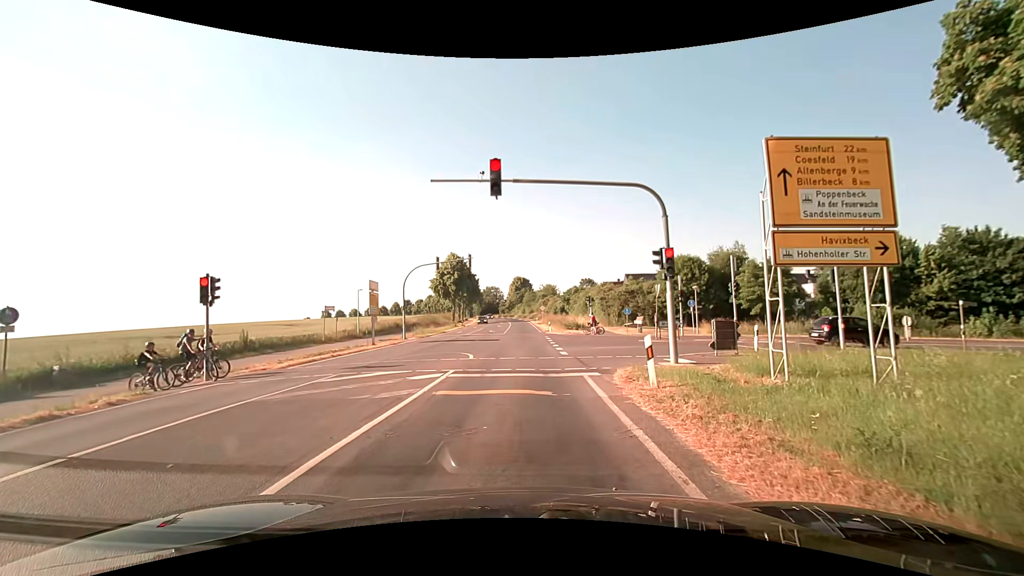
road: secondary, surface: asphalt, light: Day
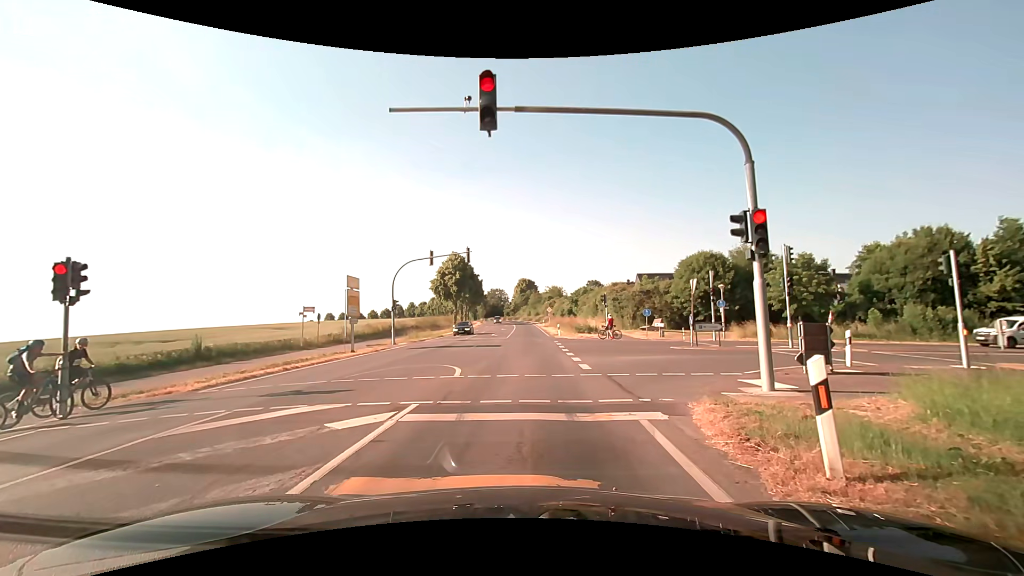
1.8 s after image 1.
(-0.1, +5.3) m; -1°
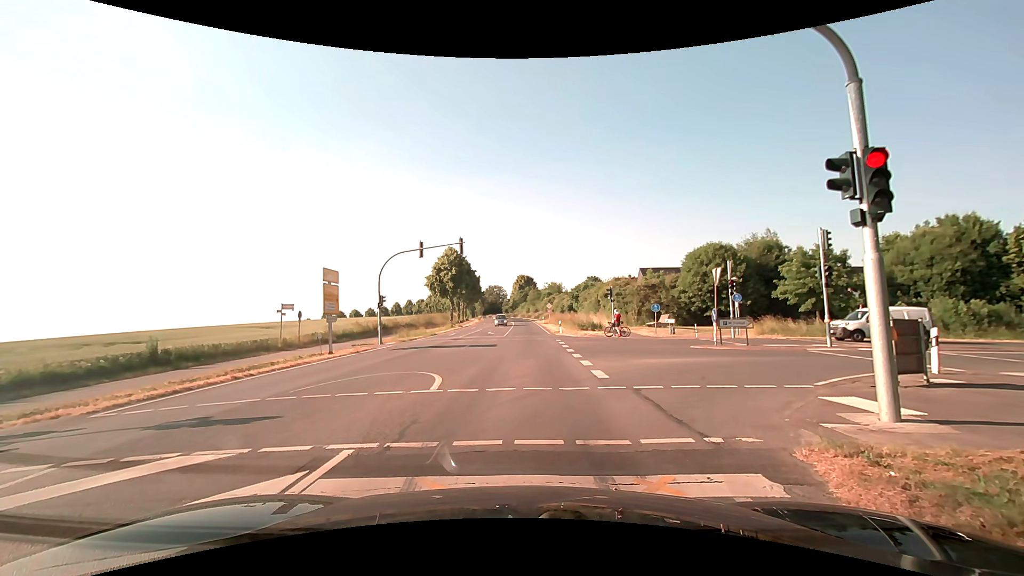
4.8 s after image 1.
(0.0, +3.0) m; 0°
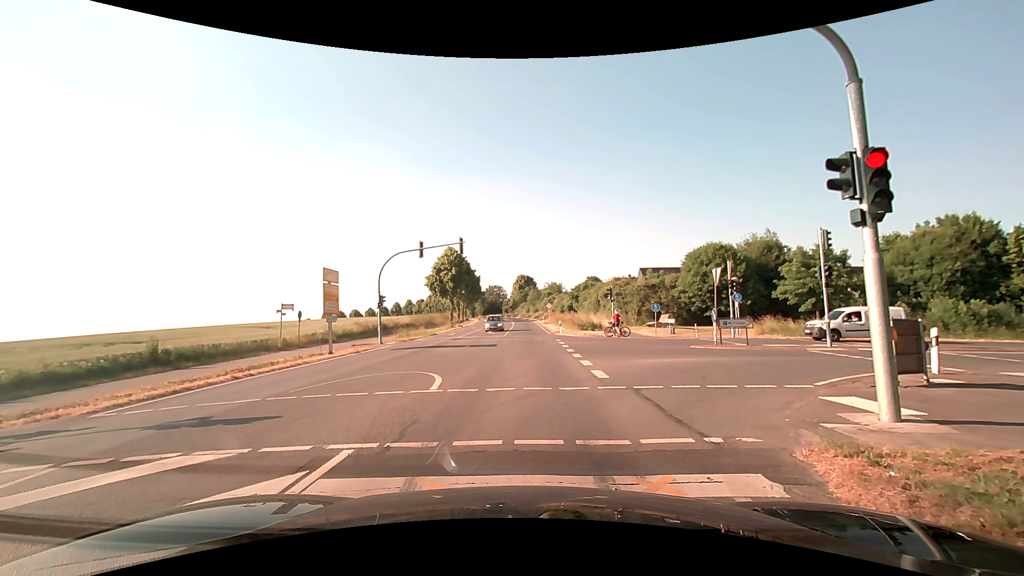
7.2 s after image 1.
(0.0, 0.0) m; 0°
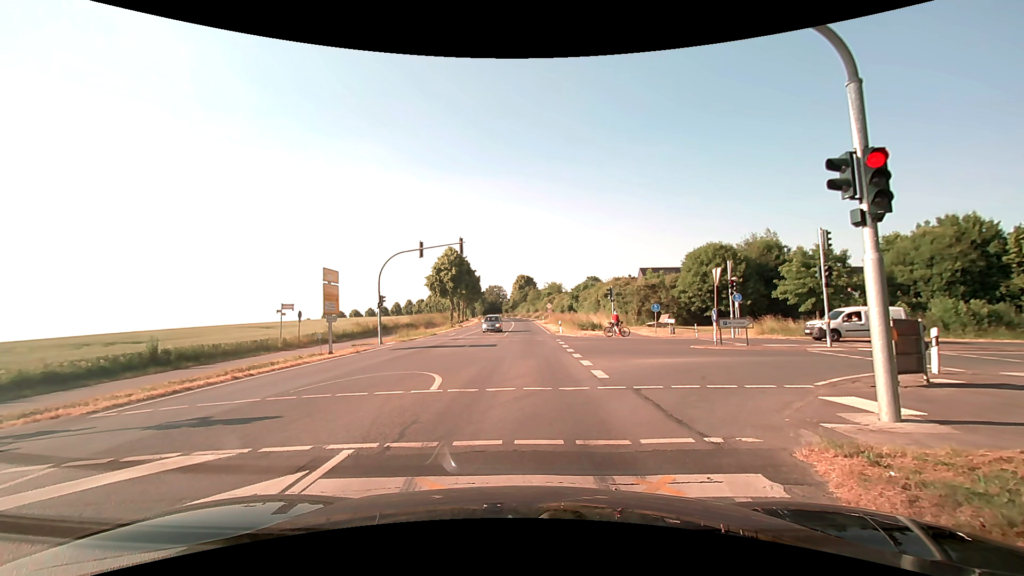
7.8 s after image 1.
(0.0, 0.0) m; 0°
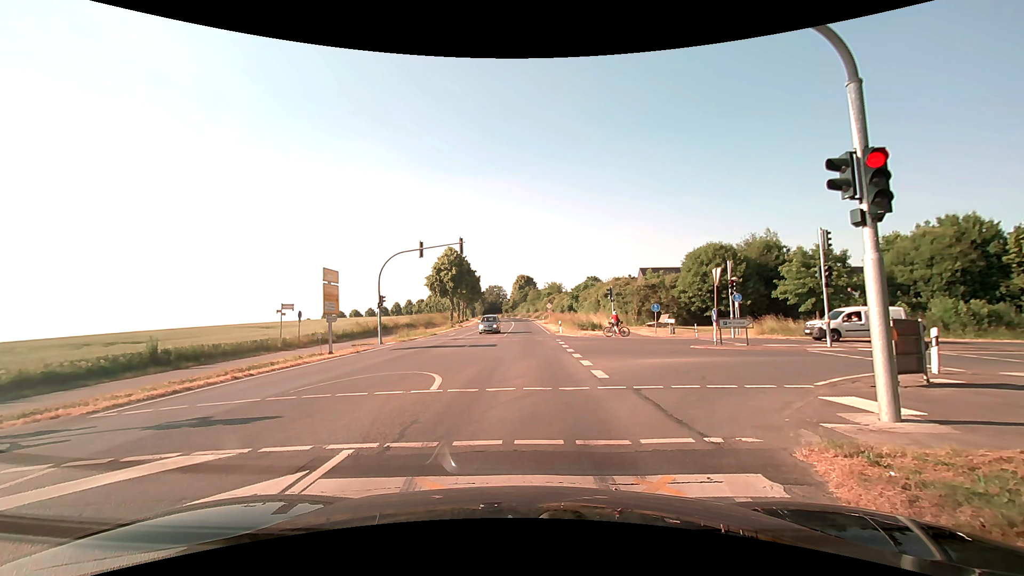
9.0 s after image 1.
(0.0, 0.0) m; 0°
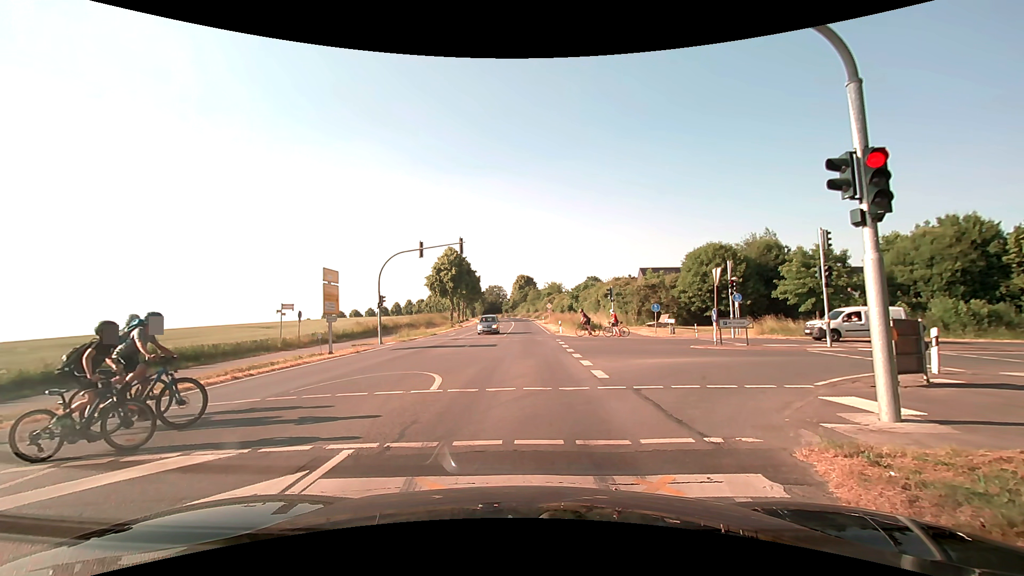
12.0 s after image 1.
(0.0, 0.0) m; 0°
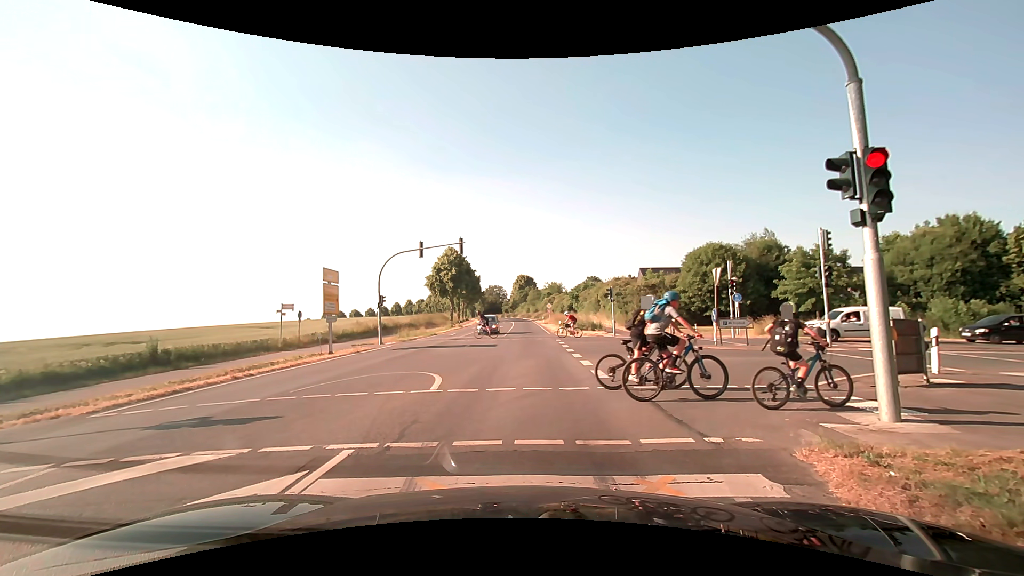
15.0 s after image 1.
(0.0, 0.0) m; 0°
(0, +10) (0, +20) (0, +30) (+1, +40) (+1, +50) (+1, +60) (+1, +70) (+1, +80) (0, +90) (0, +100) m
